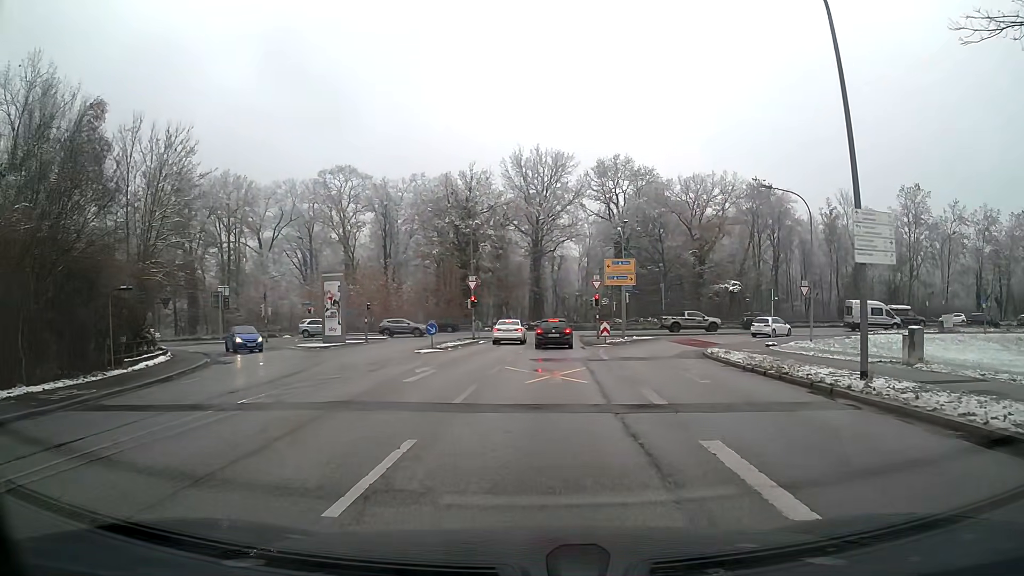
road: tertiary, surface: asphalt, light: Day
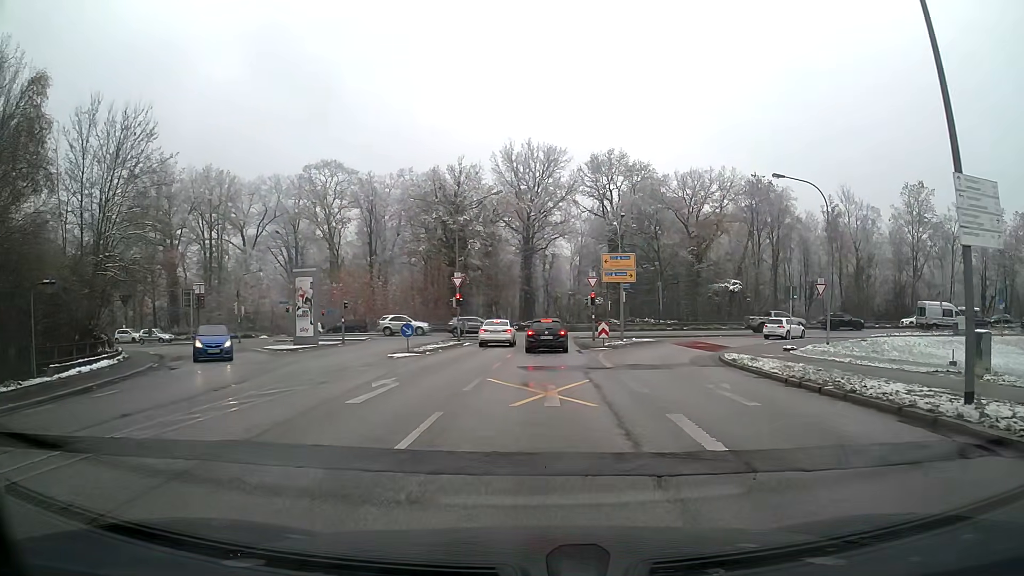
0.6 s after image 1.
(0.0, +3.8) m; +1°
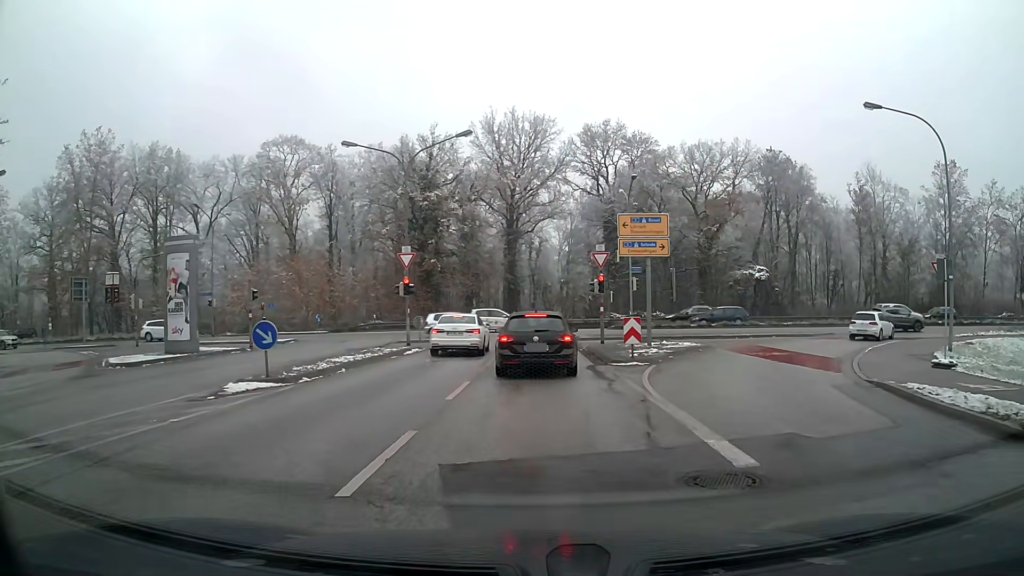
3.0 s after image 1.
(+0.1, +13.6) m; +1°
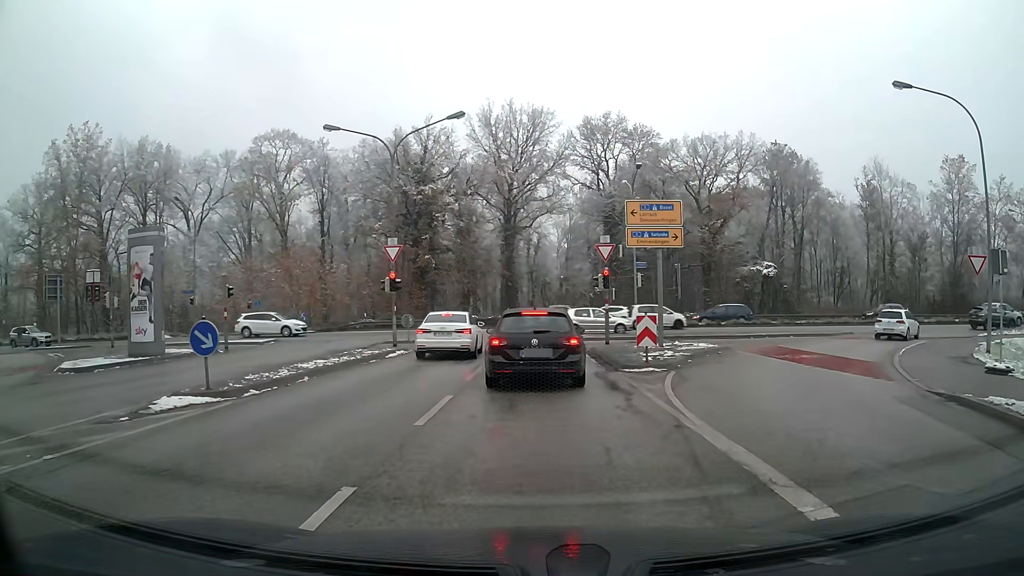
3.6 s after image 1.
(0.0, +2.6) m; 0°
